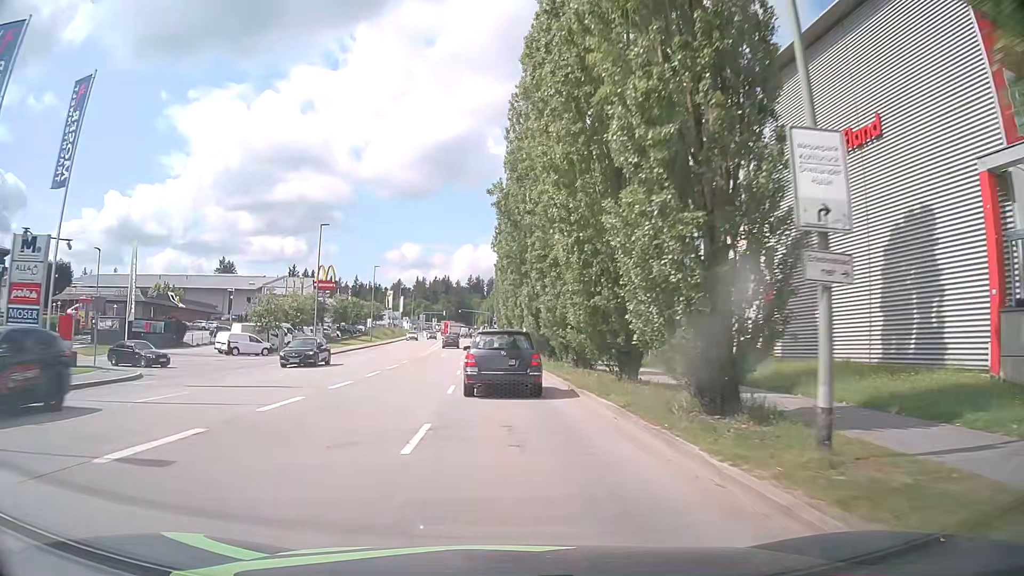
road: tertiary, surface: asphalt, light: Day
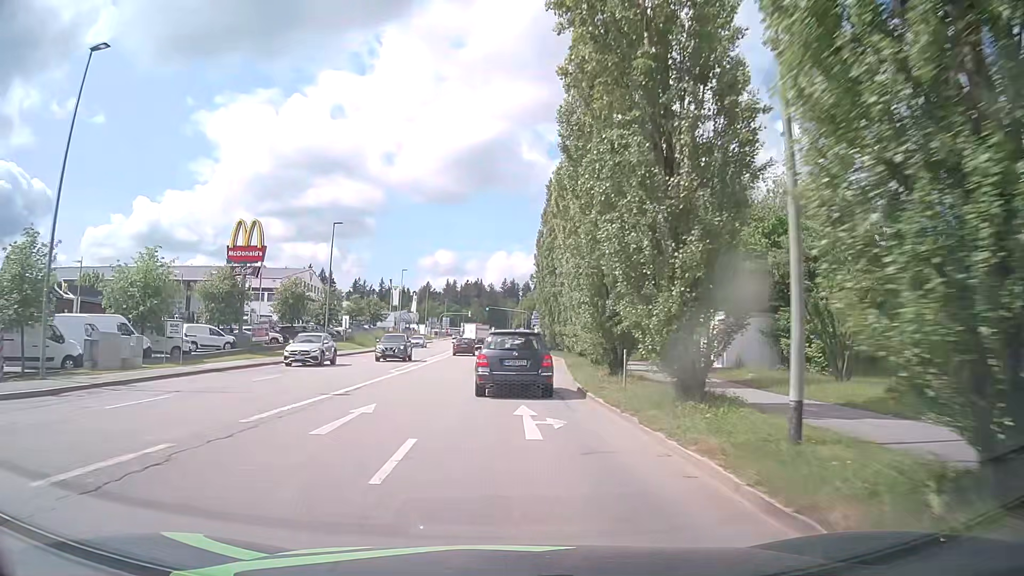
(-1.3, +37.7) m; -4°
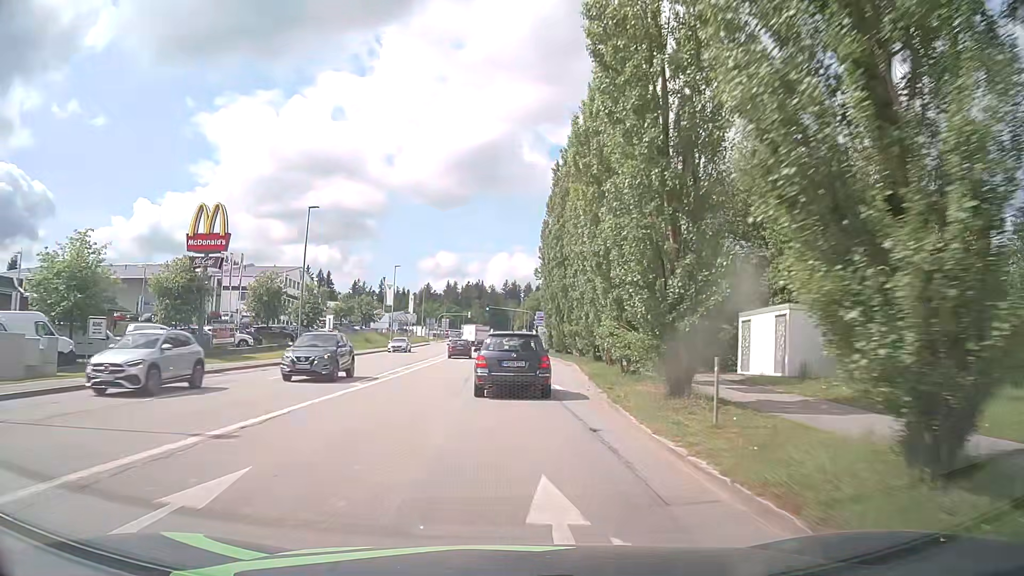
(+0.1, +7.3) m; 0°
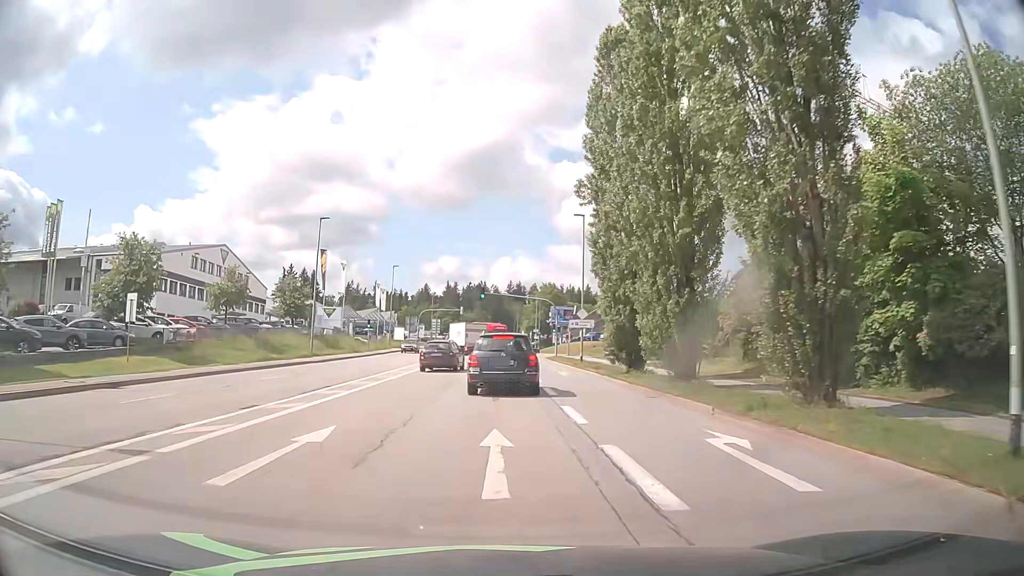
(+0.2, +37.0) m; 0°
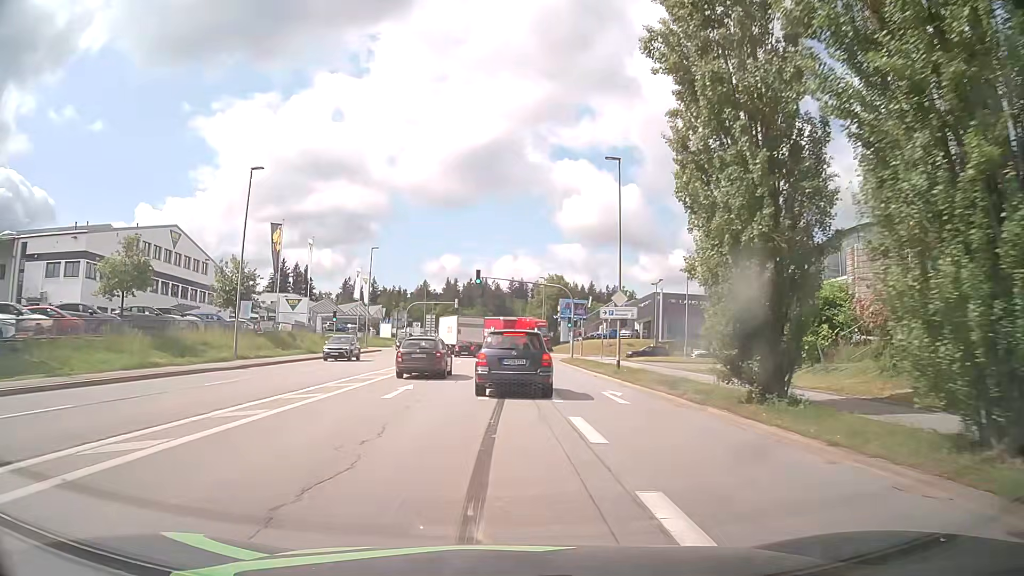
(0.0, +14.7) m; -1°
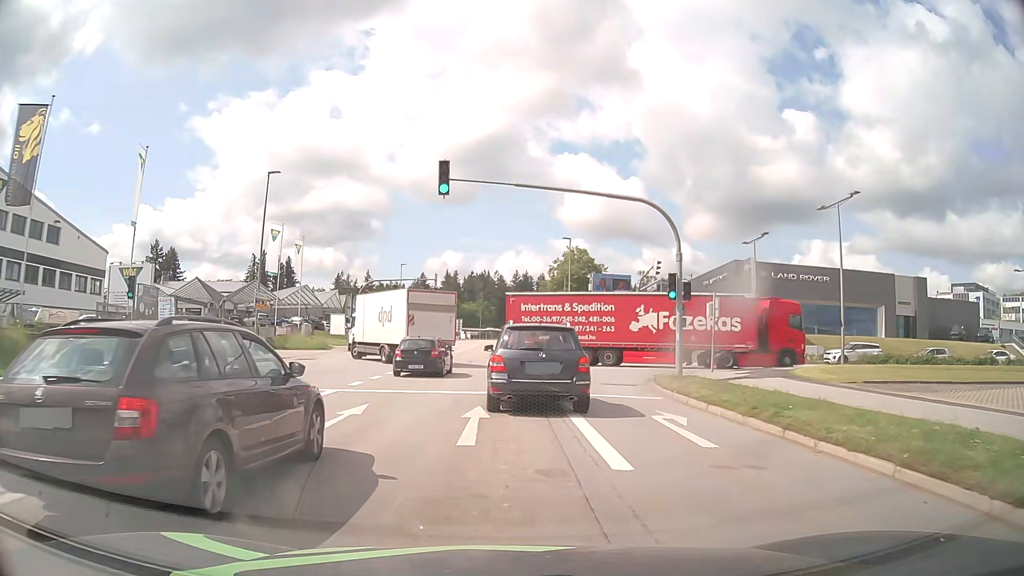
(+0.2, +31.7) m; +1°
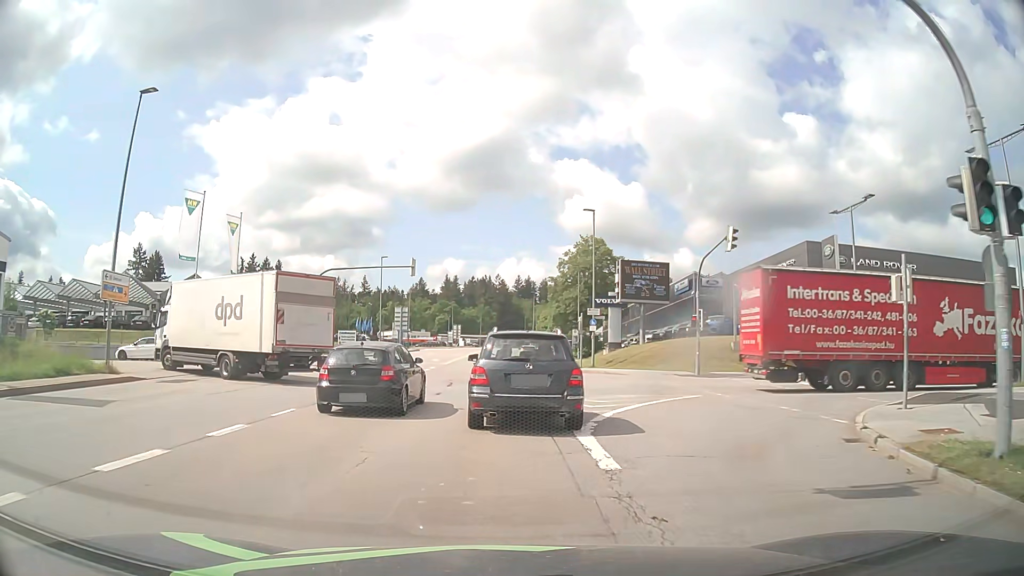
(-0.2, +15.3) m; 0°
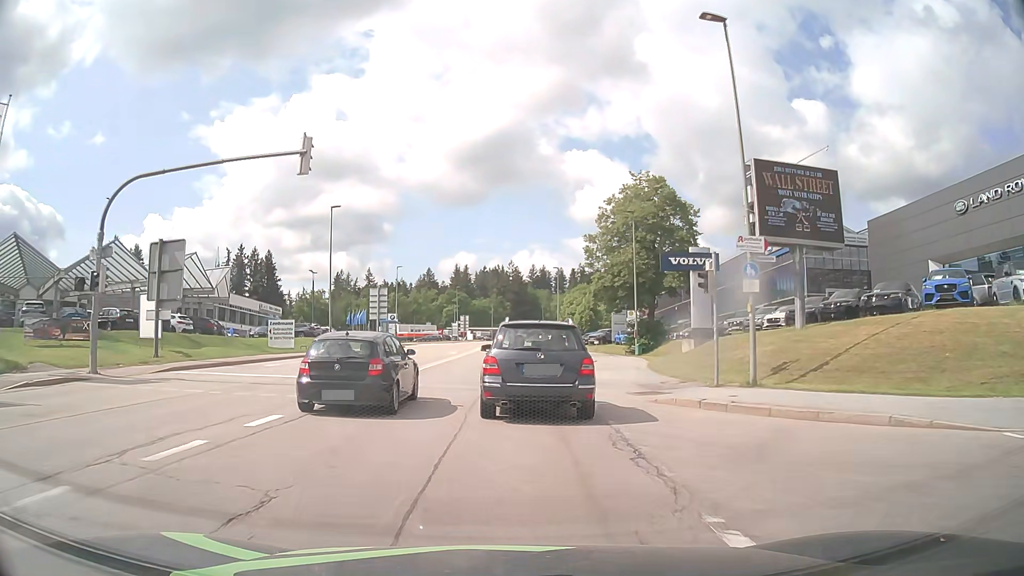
(-0.4, +26.4) m; -2°
(0, +10) (0, +20) (0, +30) (0, +40) (0, +50) (+1, +60) (+1, +70) (+1, +80) (+2, +90) (+2, +100) m
